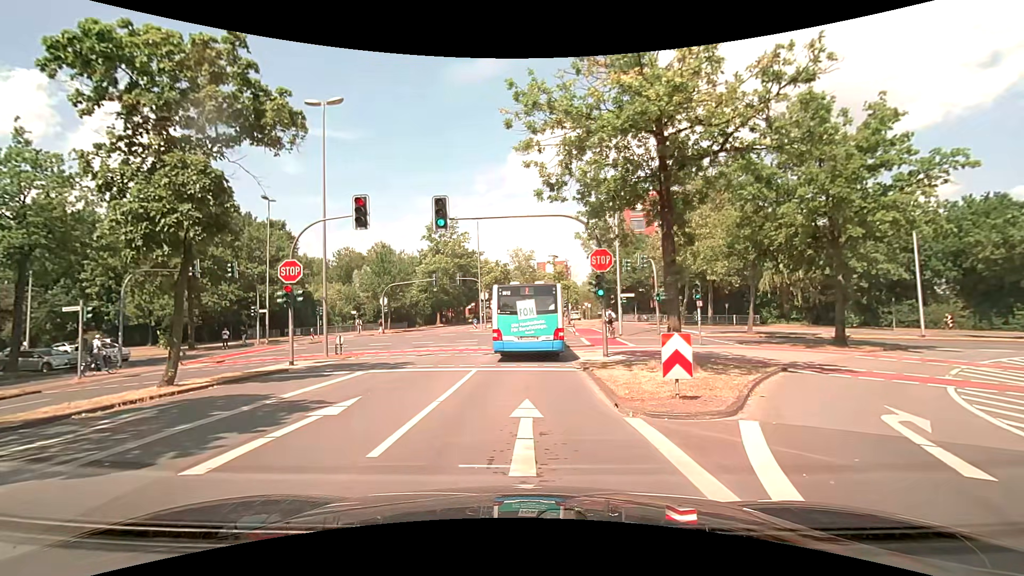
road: unclassified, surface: asphalt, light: Day
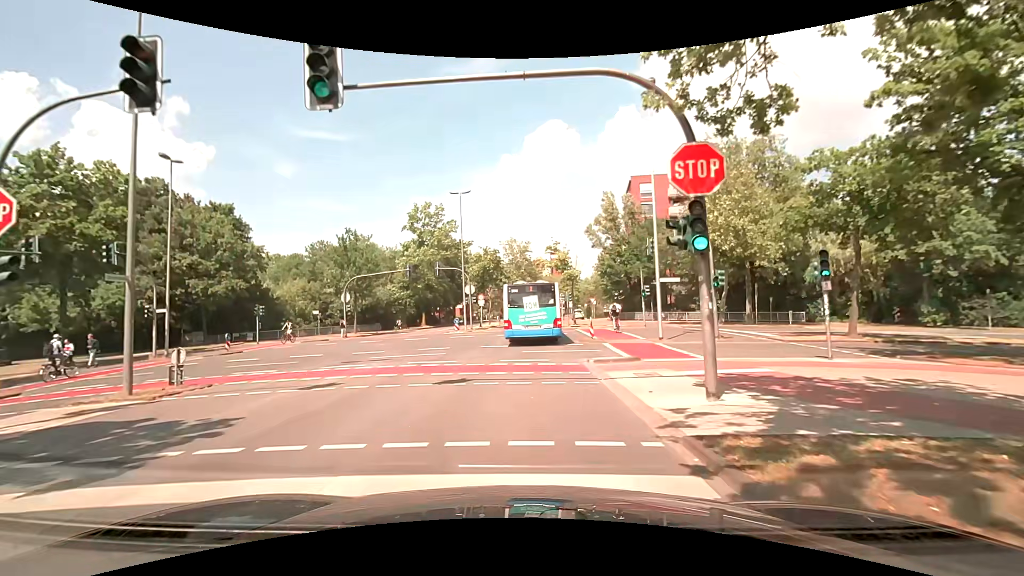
(-0.1, +11.5) m; -1°
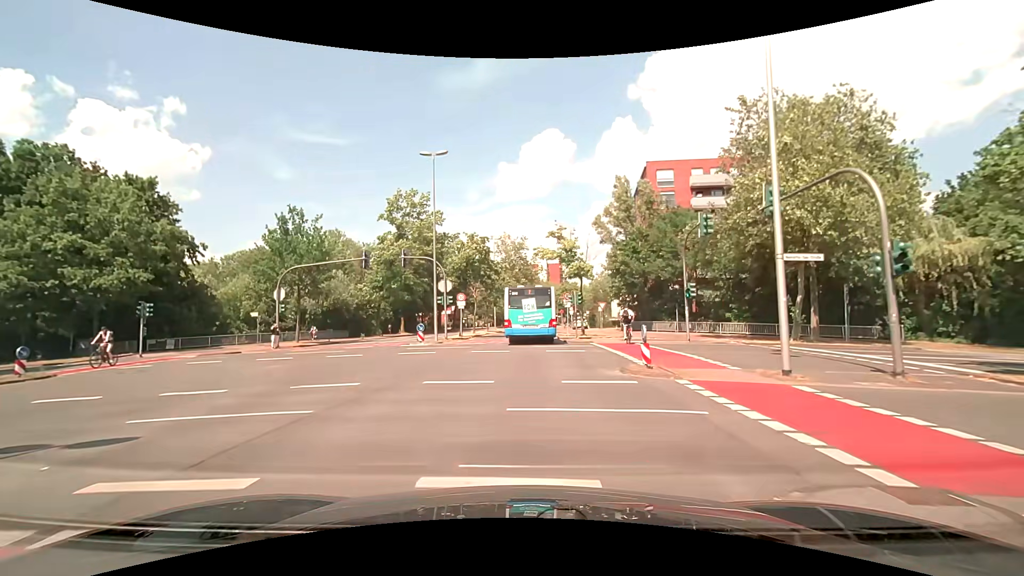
(0.0, +11.9) m; +1°
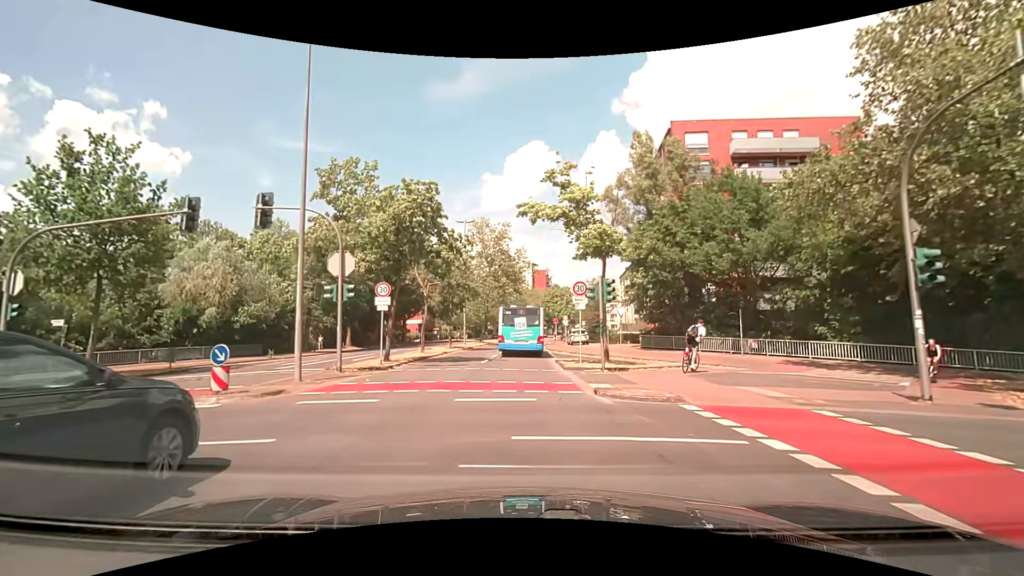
(+0.1, +17.4) m; +1°
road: secondary
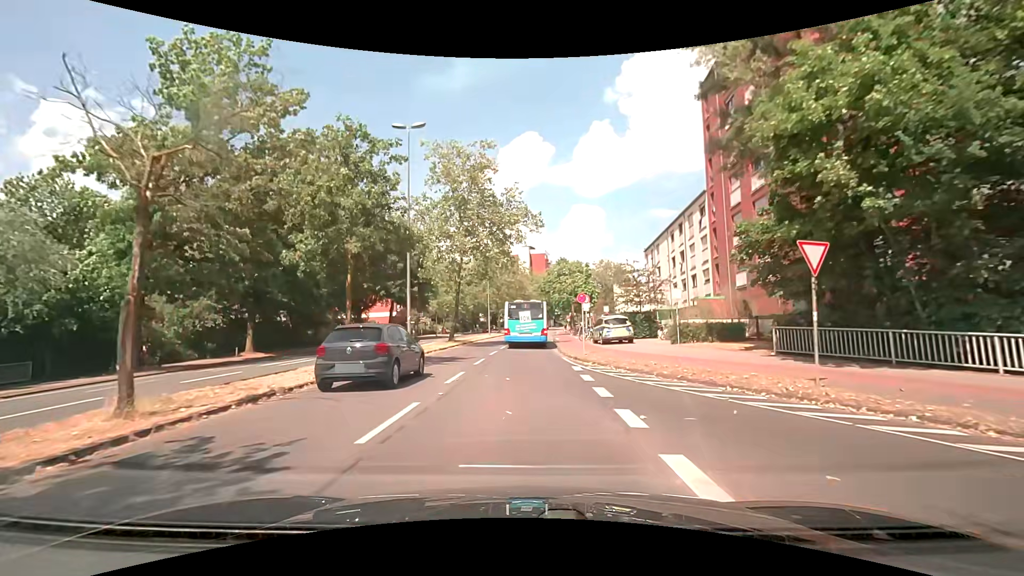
(+0.2, +22.4) m; 0°
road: unclassified
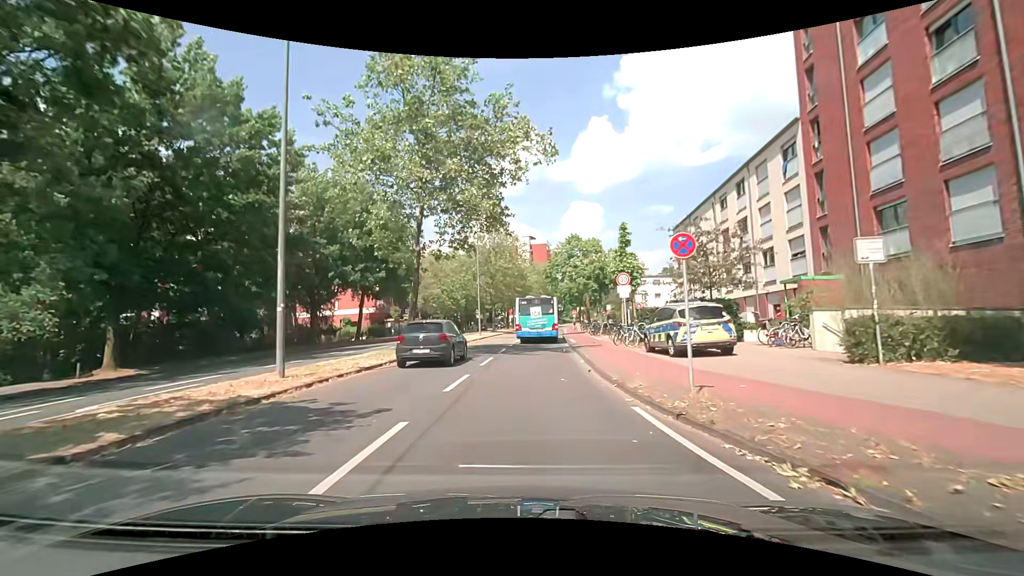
(0.0, +14.0) m; -1°
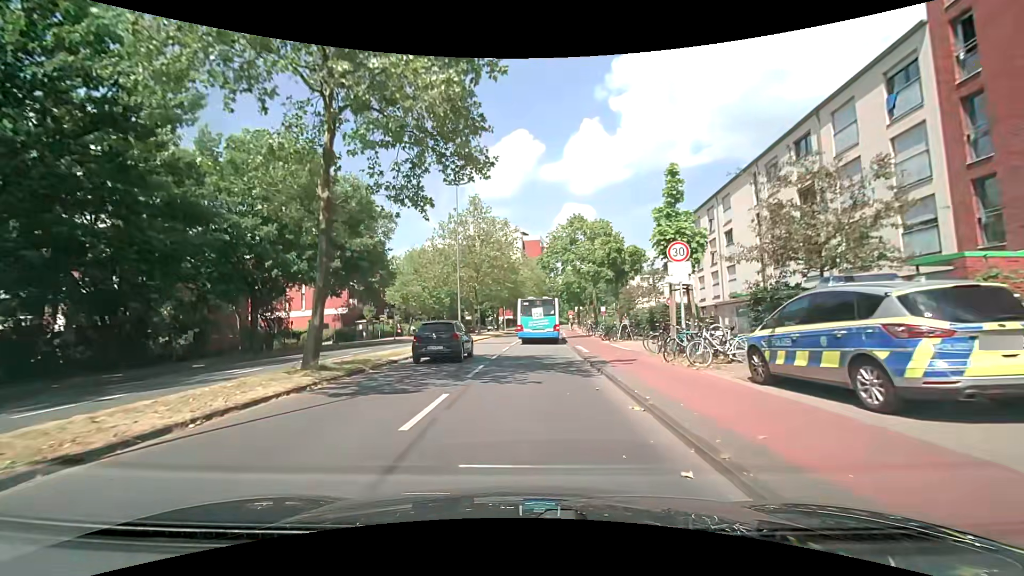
(+0.2, +9.4) m; +1°
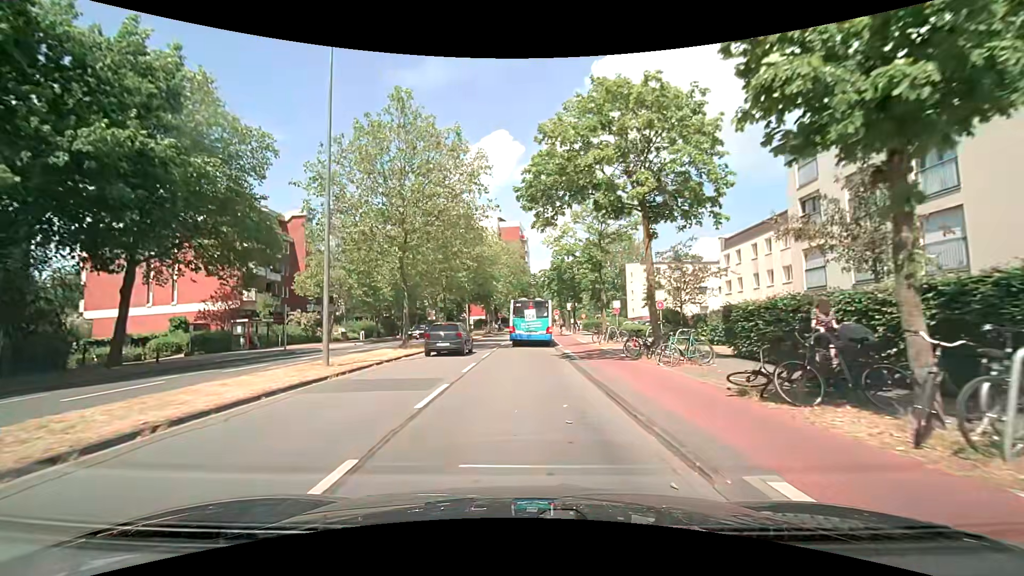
(+0.9, +22.2) m; +2°
